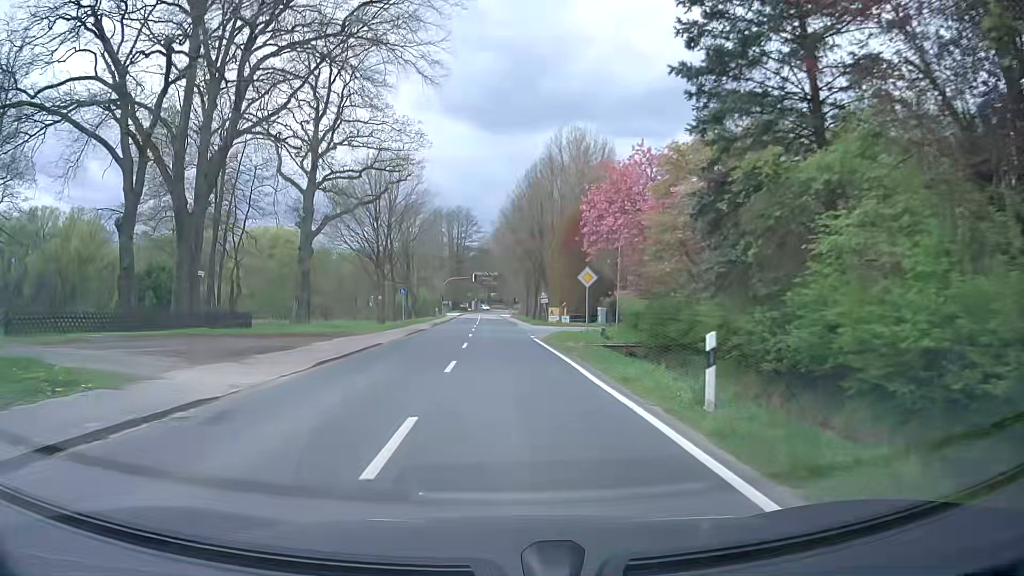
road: secondary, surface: asphalt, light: Day
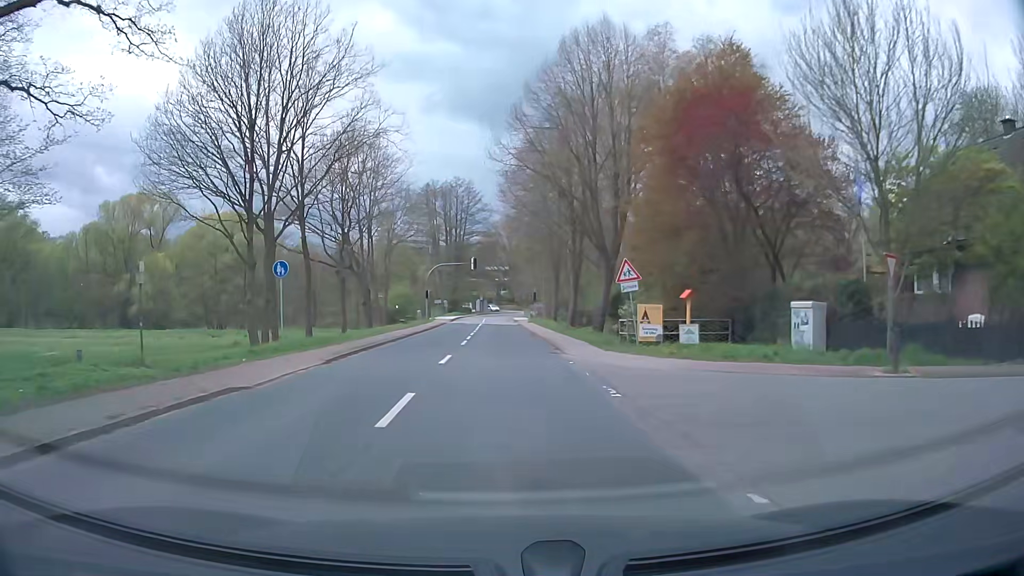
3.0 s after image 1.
(-0.4, +34.5) m; -1°
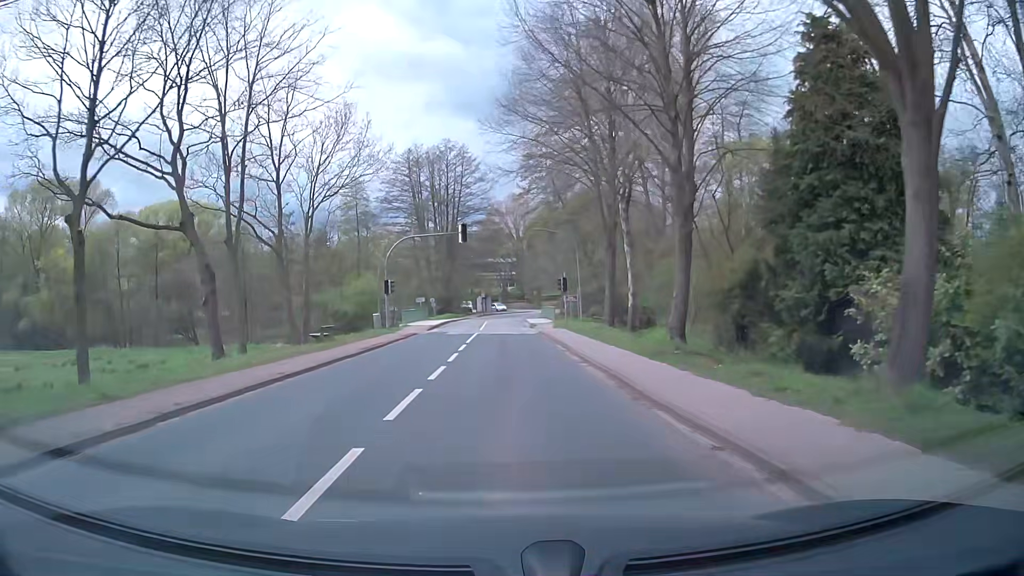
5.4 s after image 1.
(-0.3, +27.5) m; 0°
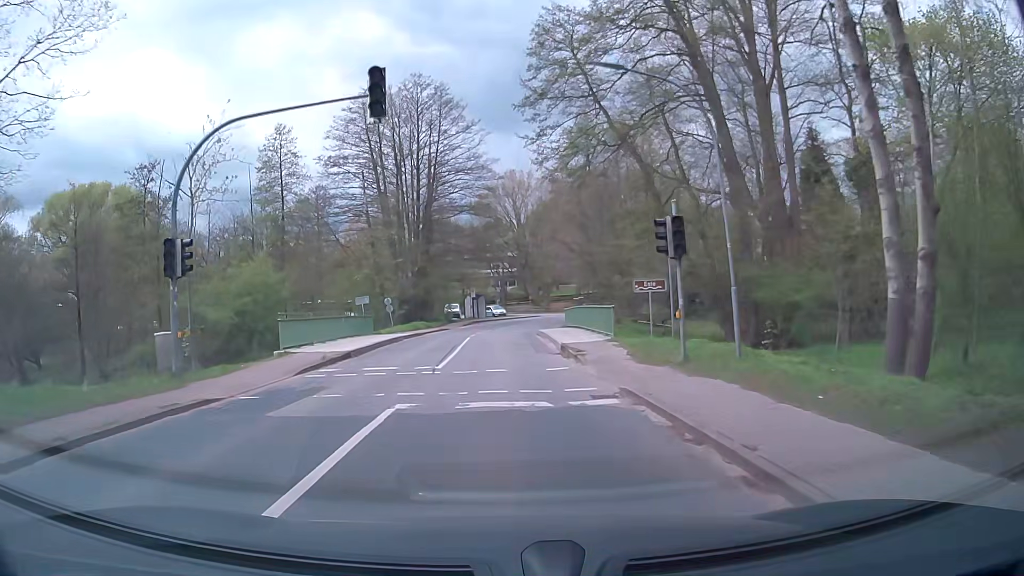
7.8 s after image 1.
(-0.1, +28.0) m; -1°
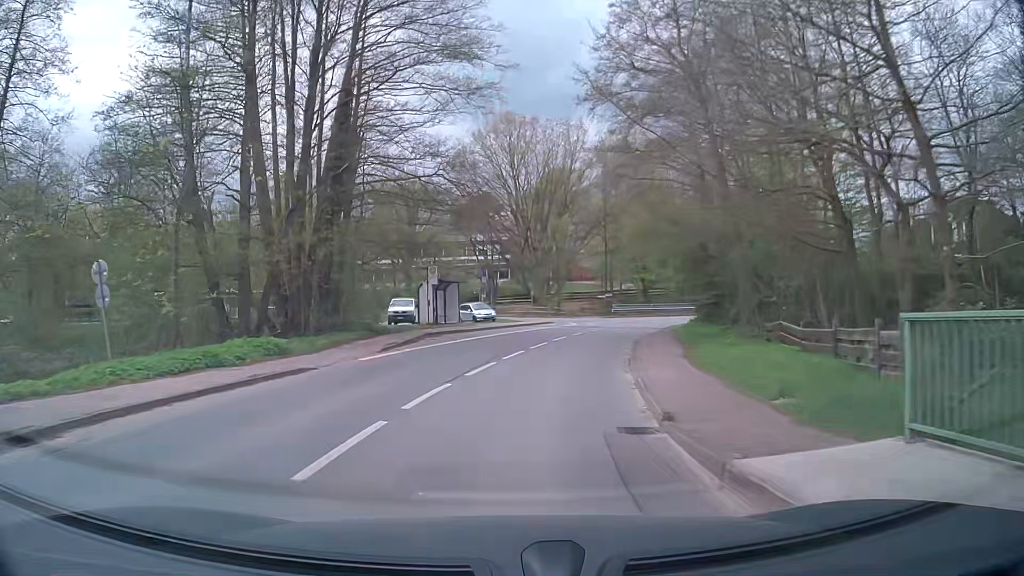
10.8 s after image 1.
(+0.2, +34.5) m; +2°
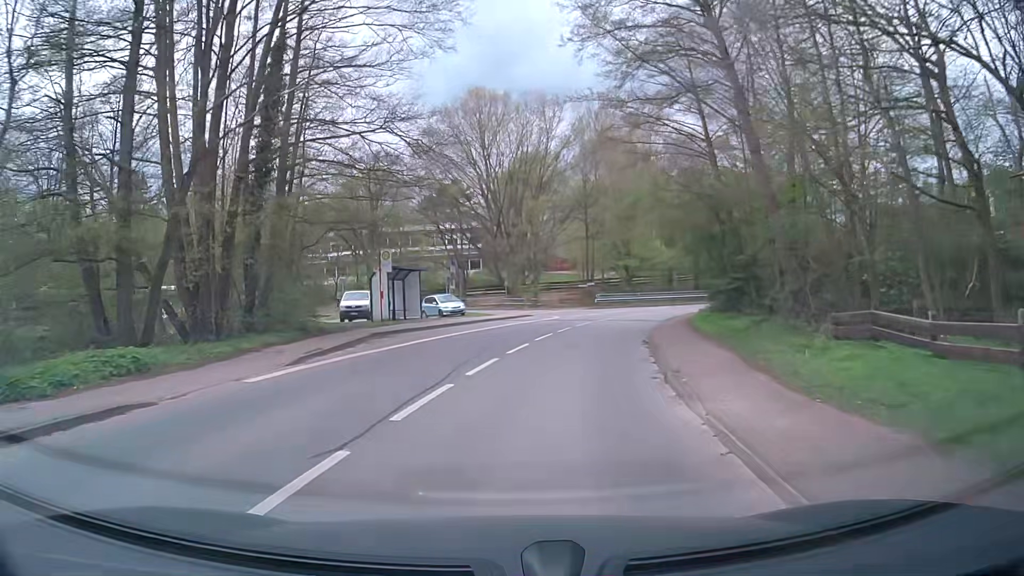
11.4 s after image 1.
(+0.1, +6.5) m; +2°
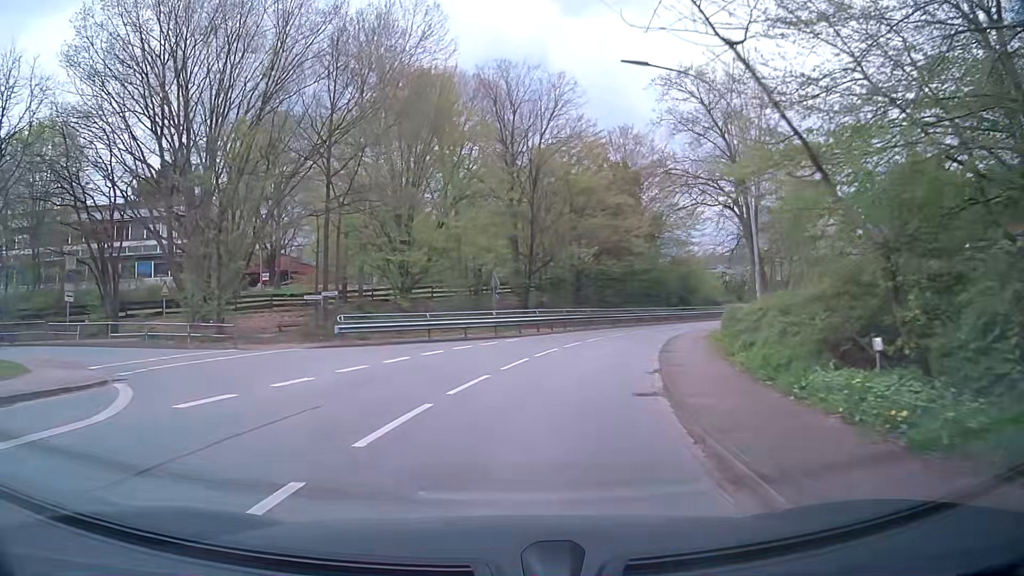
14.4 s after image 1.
(+5.3, +31.5) m; +19°
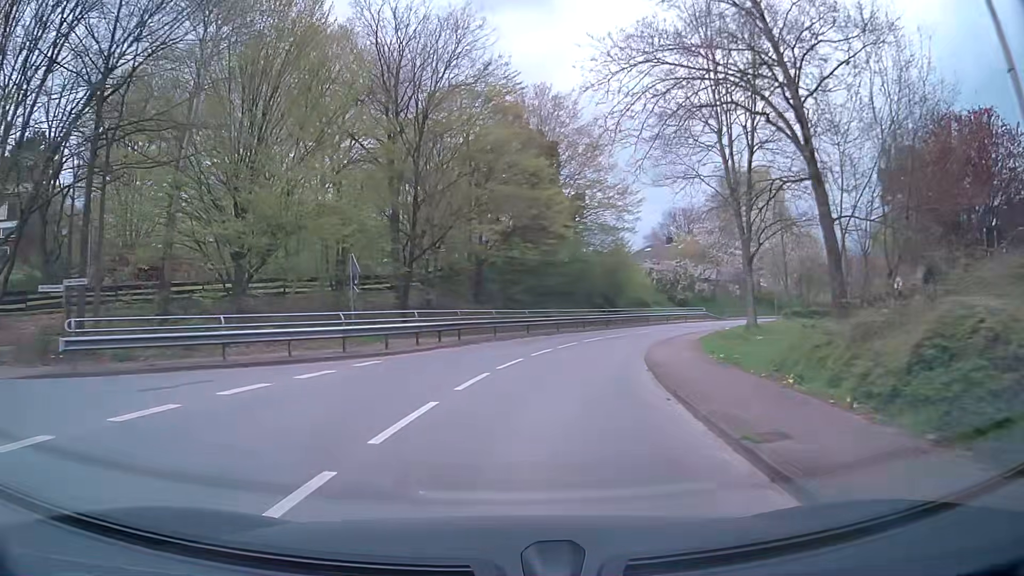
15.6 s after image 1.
(+1.1, +12.9) m; +10°
